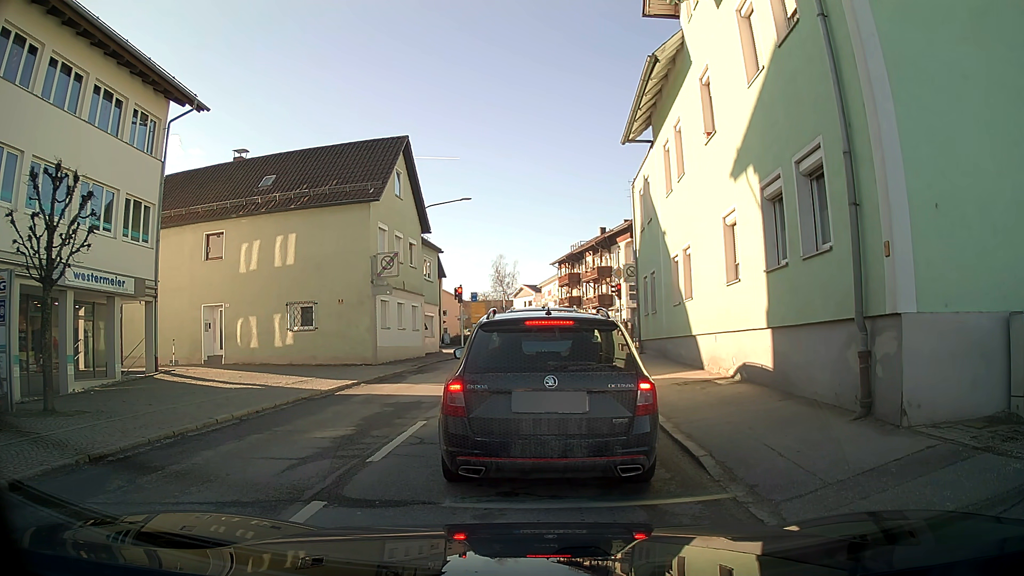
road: secondary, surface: asphalt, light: Day
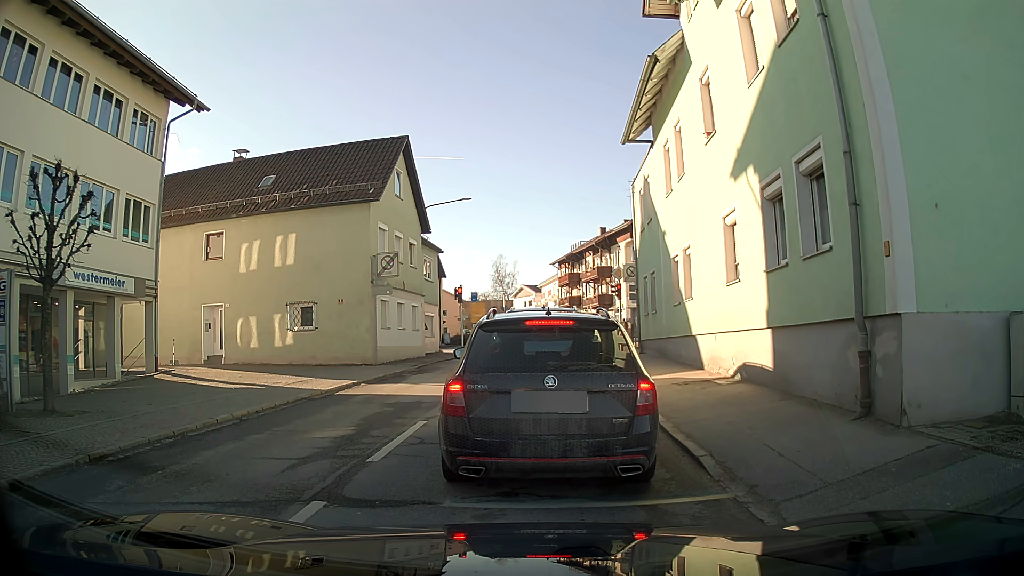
(0.0, 0.0) m; 0°
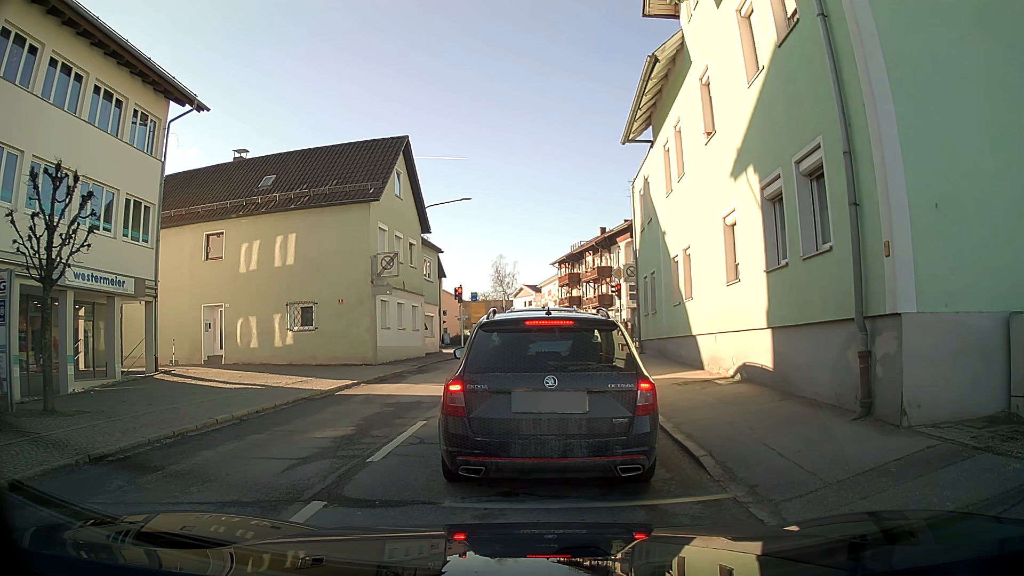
(0.0, 0.0) m; 0°
